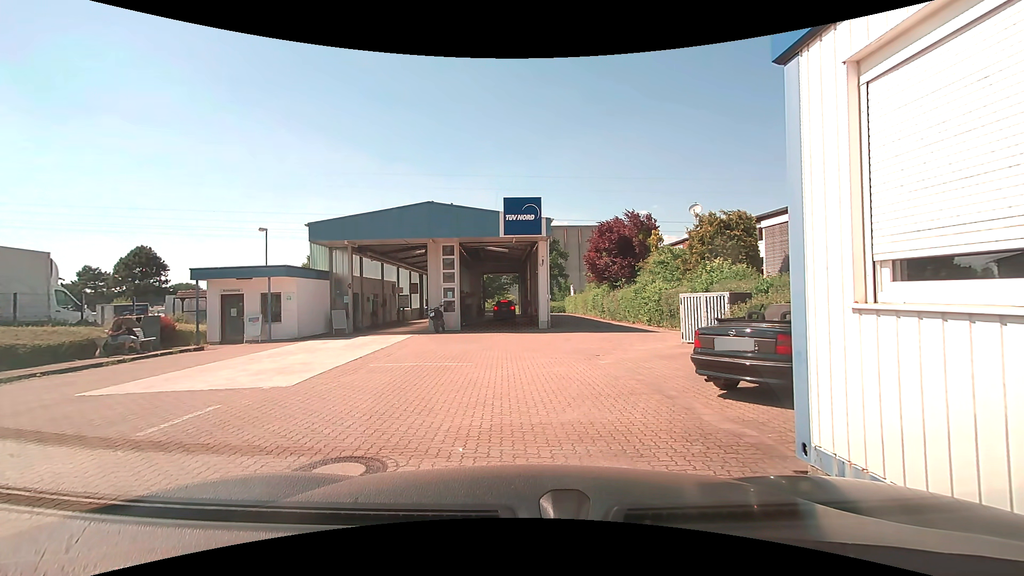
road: service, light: Day
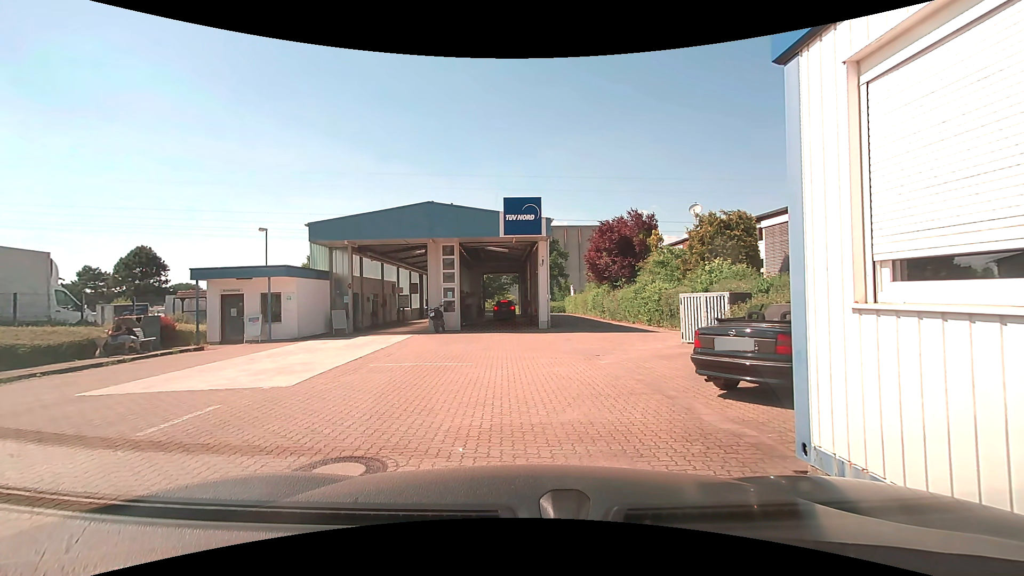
(0.0, 0.0) m; 0°
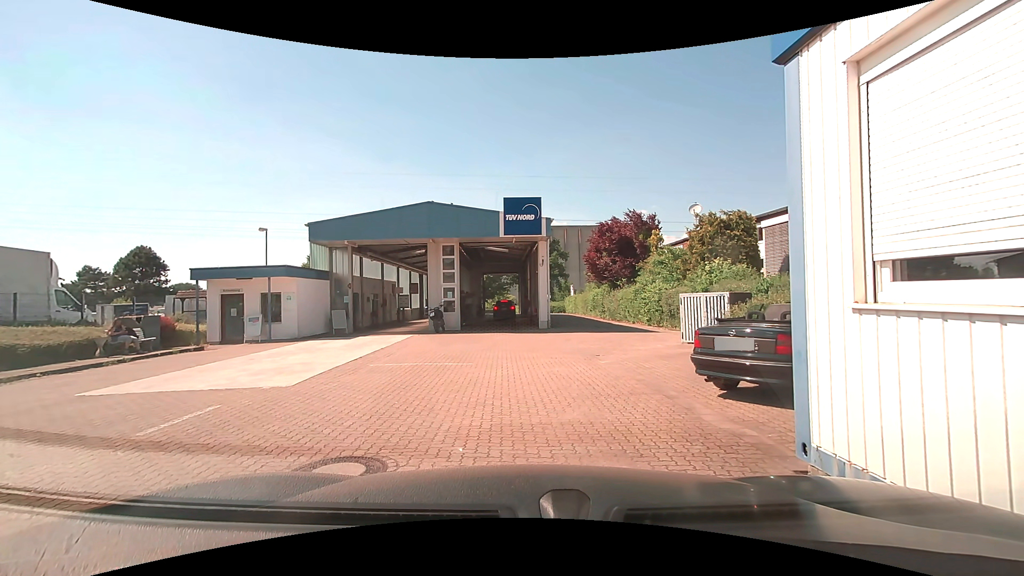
(0.0, 0.0) m; 0°
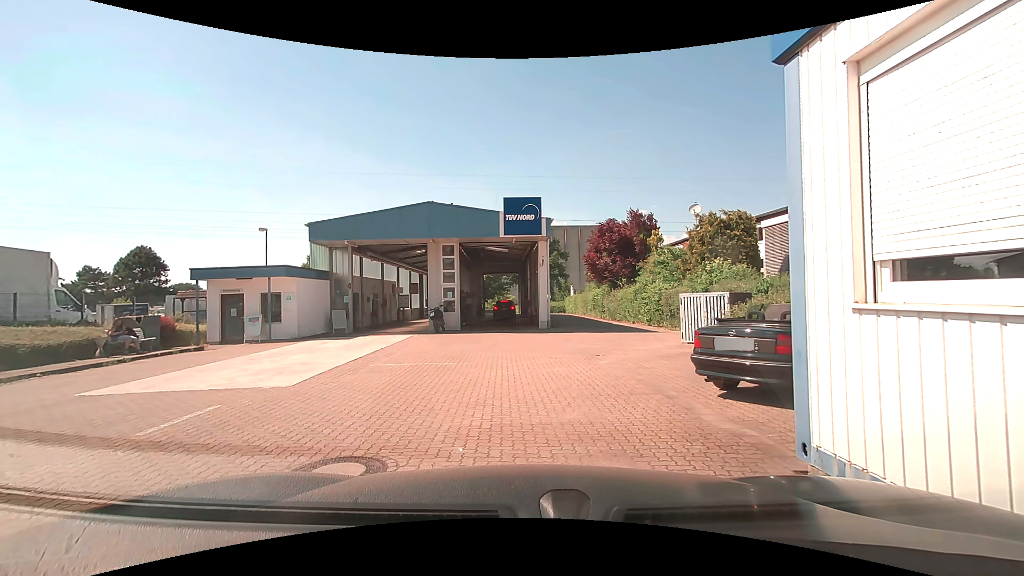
(0.0, 0.0) m; 0°
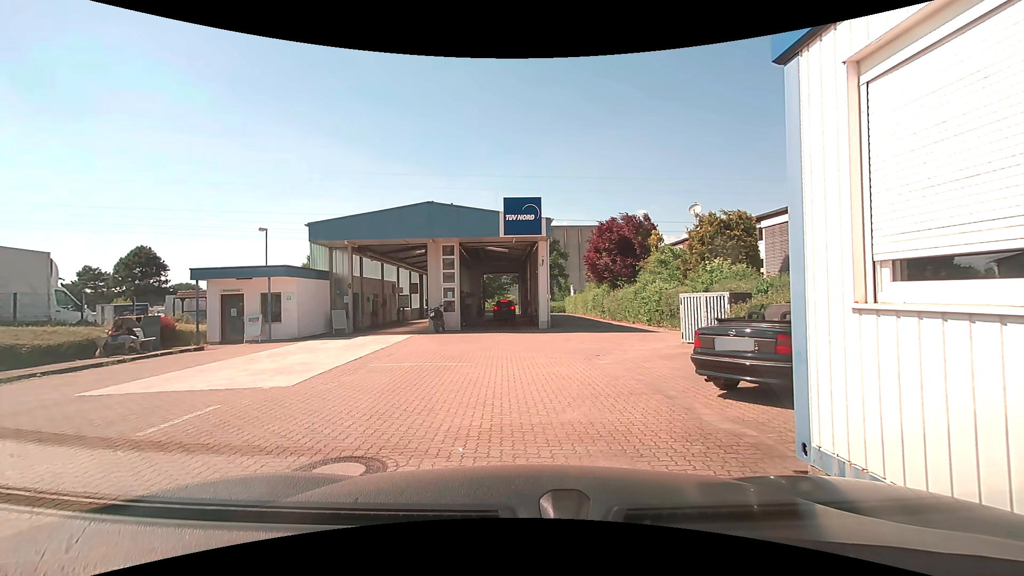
(0.0, 0.0) m; 0°
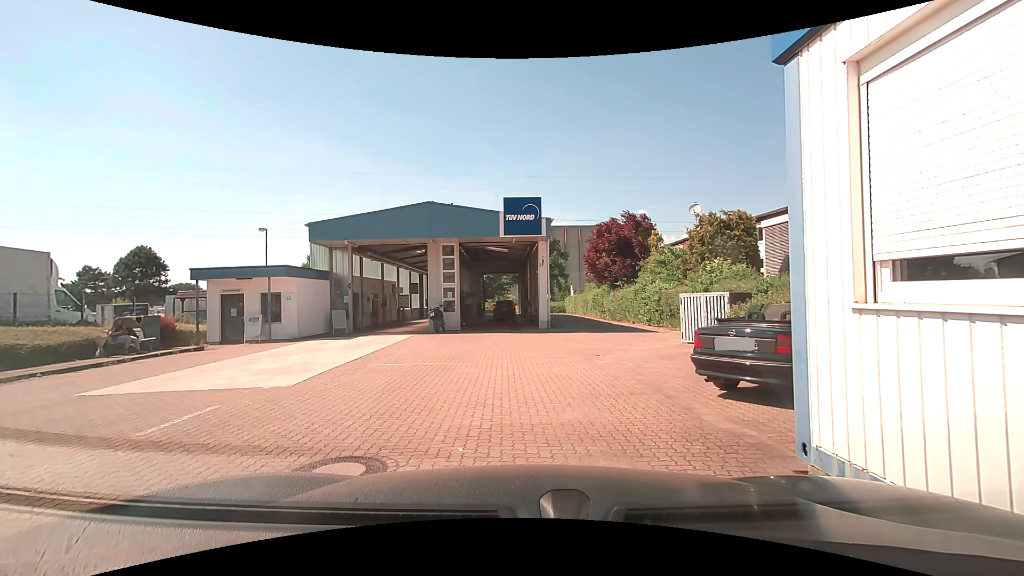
(0.0, 0.0) m; 0°
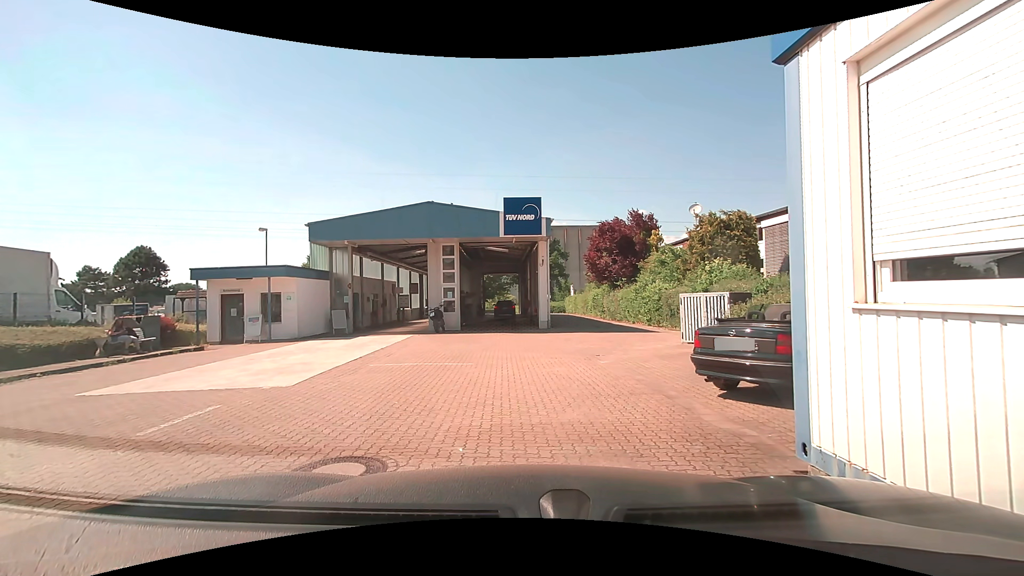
(0.0, 0.0) m; 0°
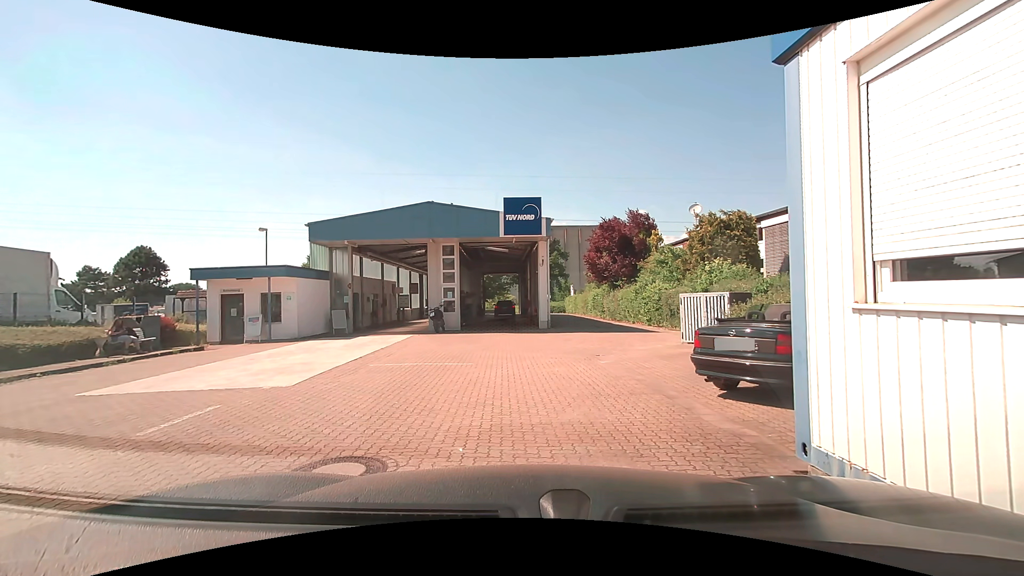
(0.0, 0.0) m; 0°
